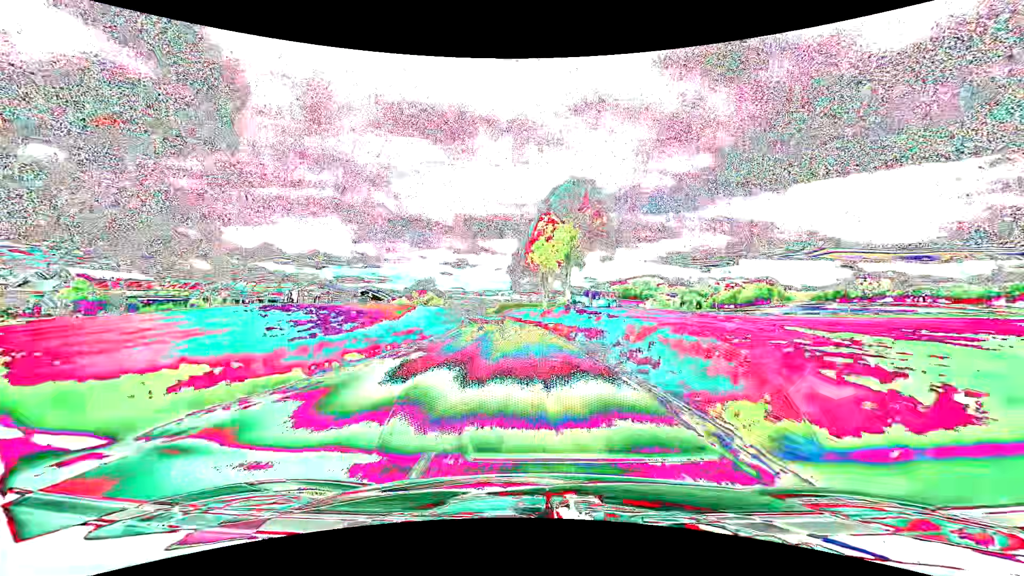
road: secondary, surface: asphalt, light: Day
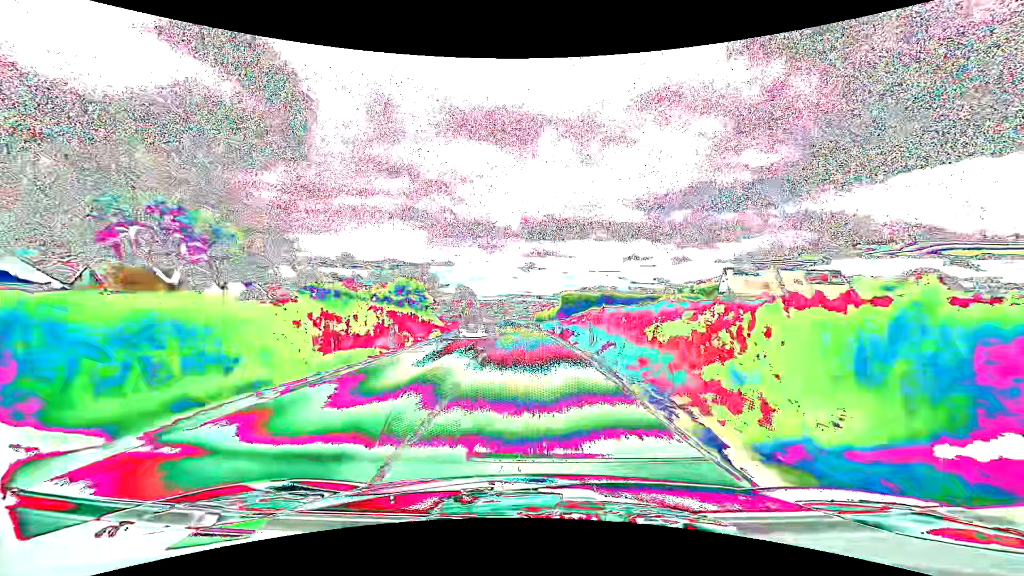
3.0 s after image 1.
(-4.9, +69.0) m; -8°
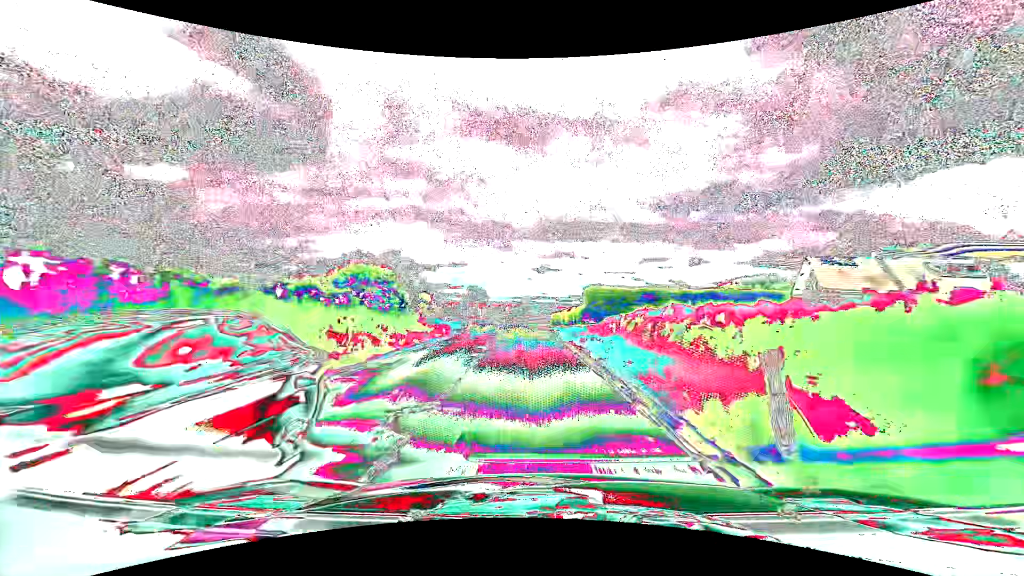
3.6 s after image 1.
(-0.2, +14.0) m; -2°
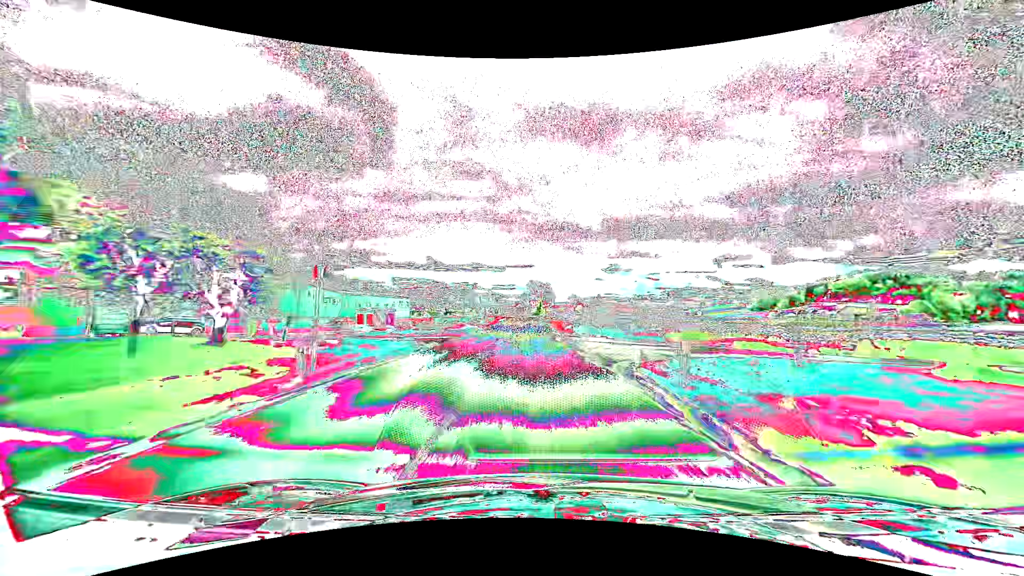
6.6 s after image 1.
(-5.7, +71.6) m; -8°
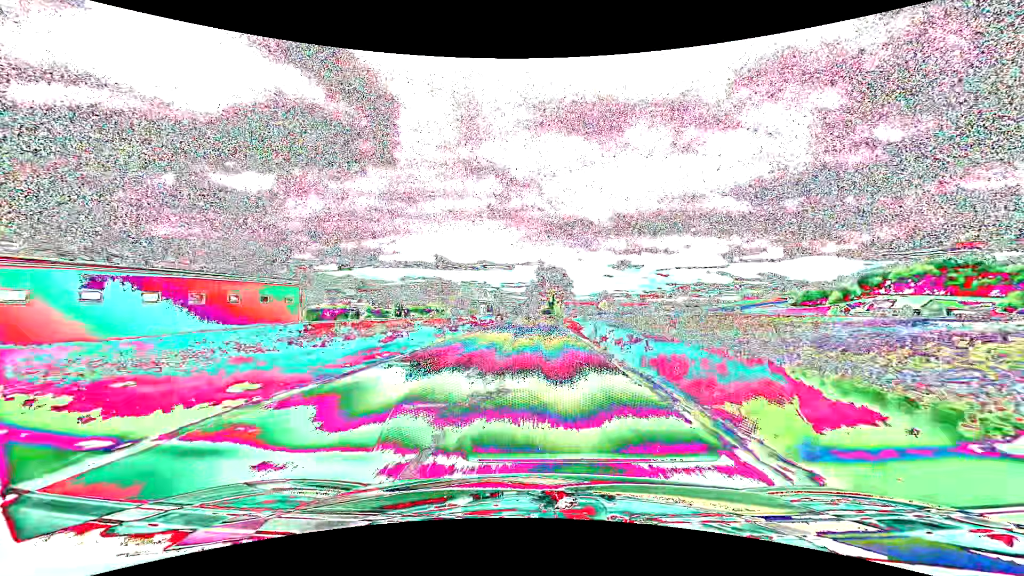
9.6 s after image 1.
(-1.3, +73.1) m; -1°
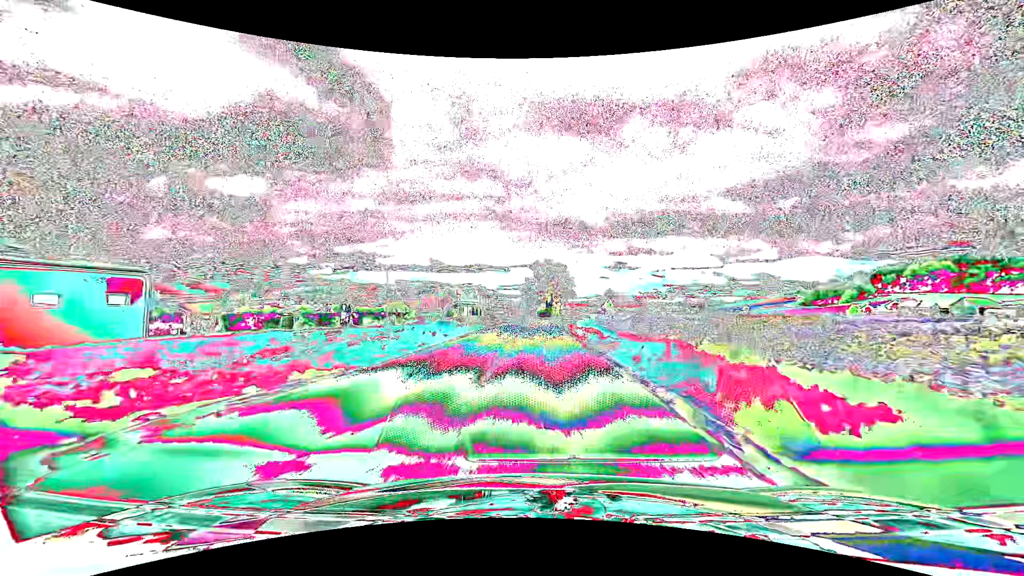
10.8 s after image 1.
(0.0, +28.4) m; 0°
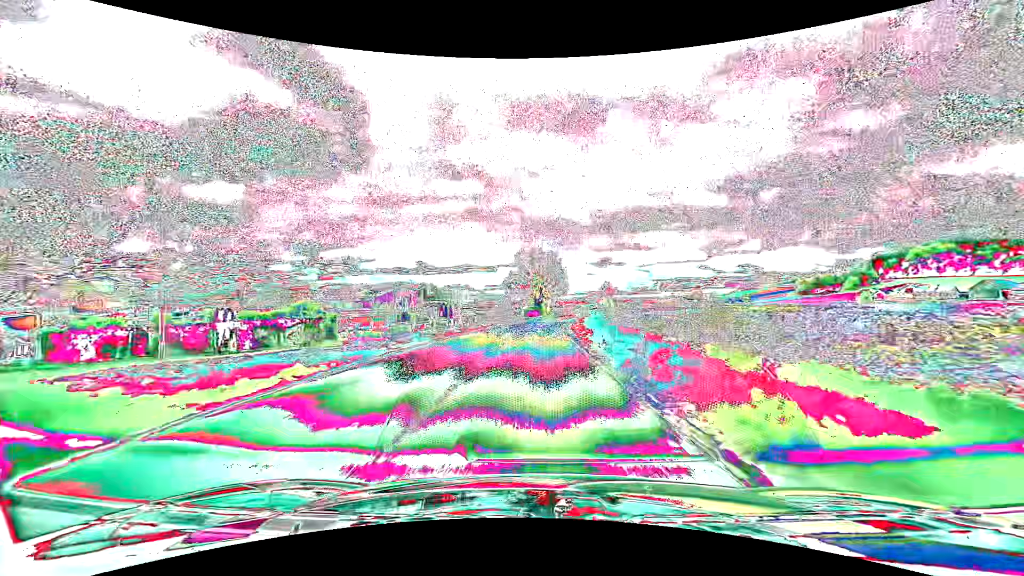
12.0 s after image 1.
(+0.4, +28.2) m; +1°
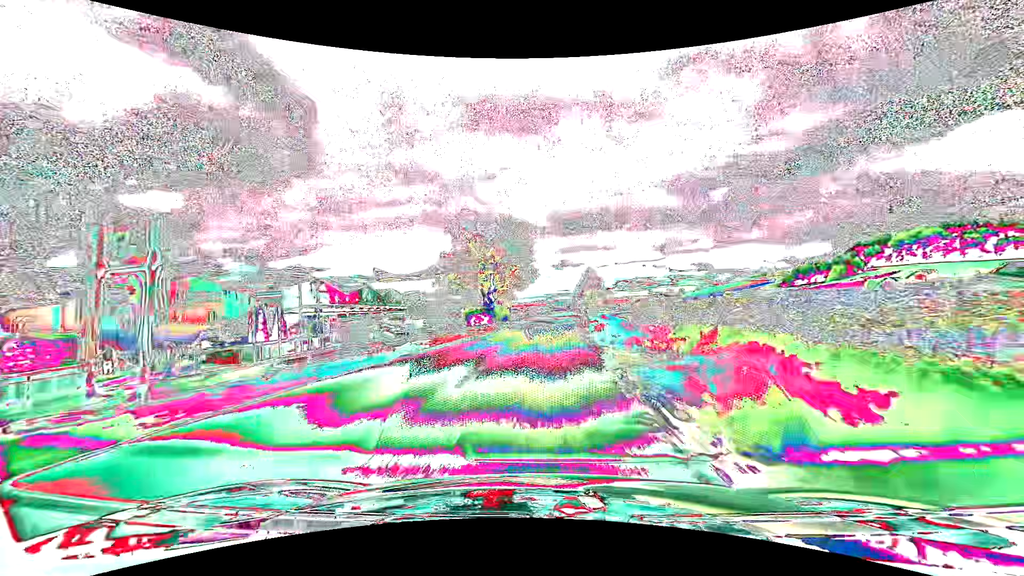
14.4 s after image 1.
(+1.7, +56.0) m; +4°
(0, +10) (0, +20) (+1, +30) (+2, +40) (+2, +50) (+3, +60) (+4, +70) (+5, +80) (+6, +90) (+6, +100) m
